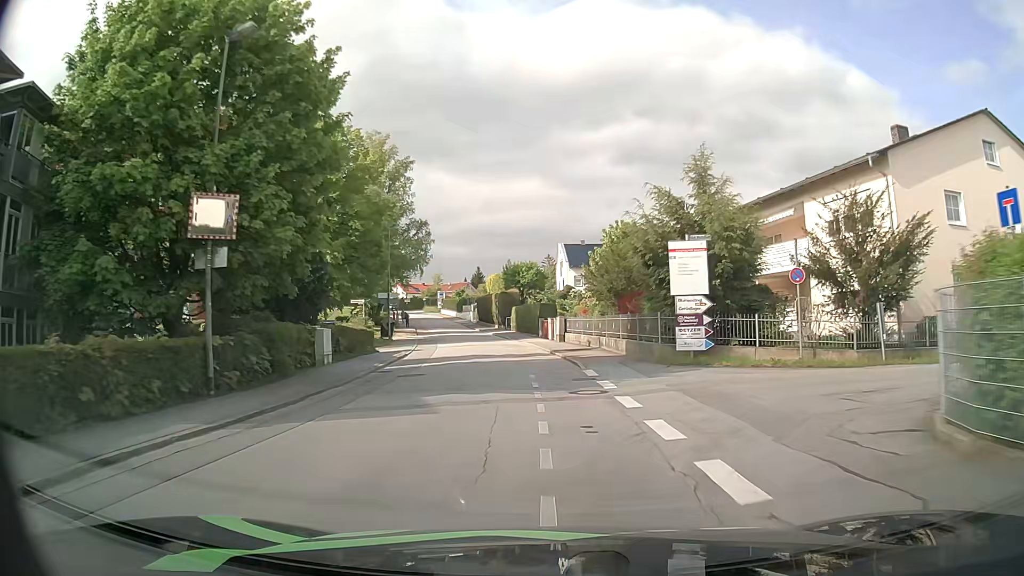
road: residential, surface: asphalt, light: Day
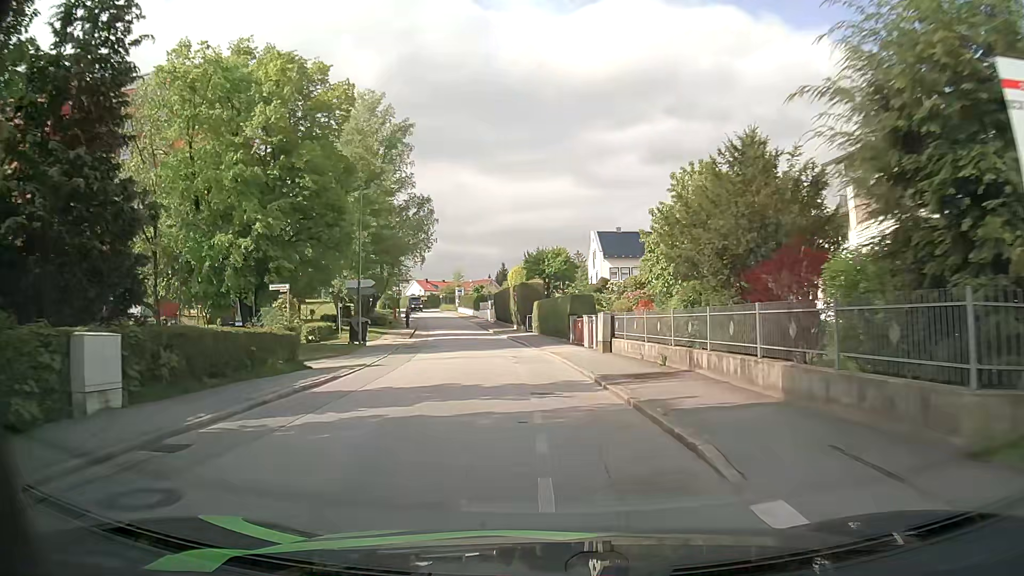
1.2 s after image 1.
(-0.2, +13.6) m; -2°
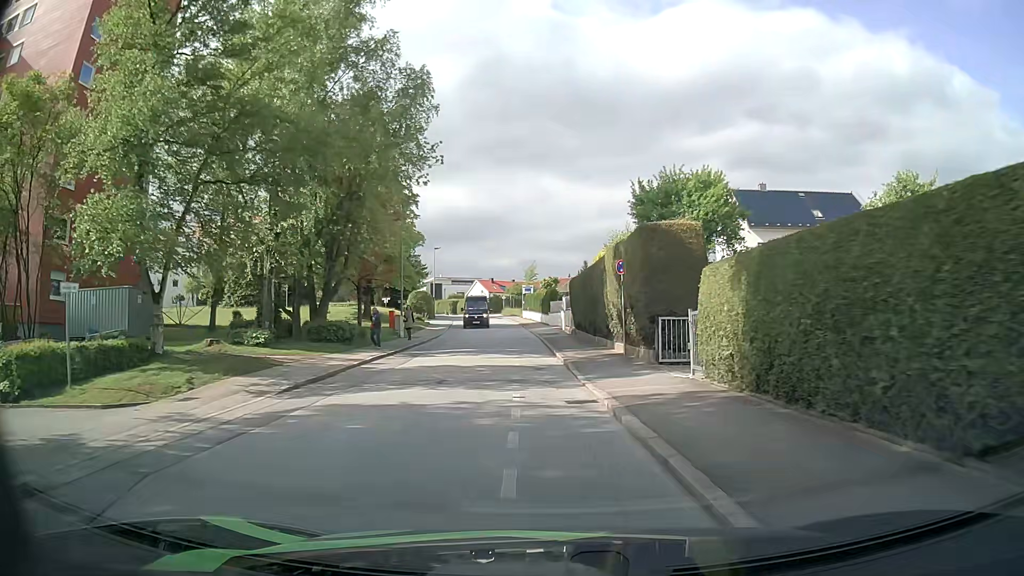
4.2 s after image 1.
(-1.9, +31.2) m; -7°
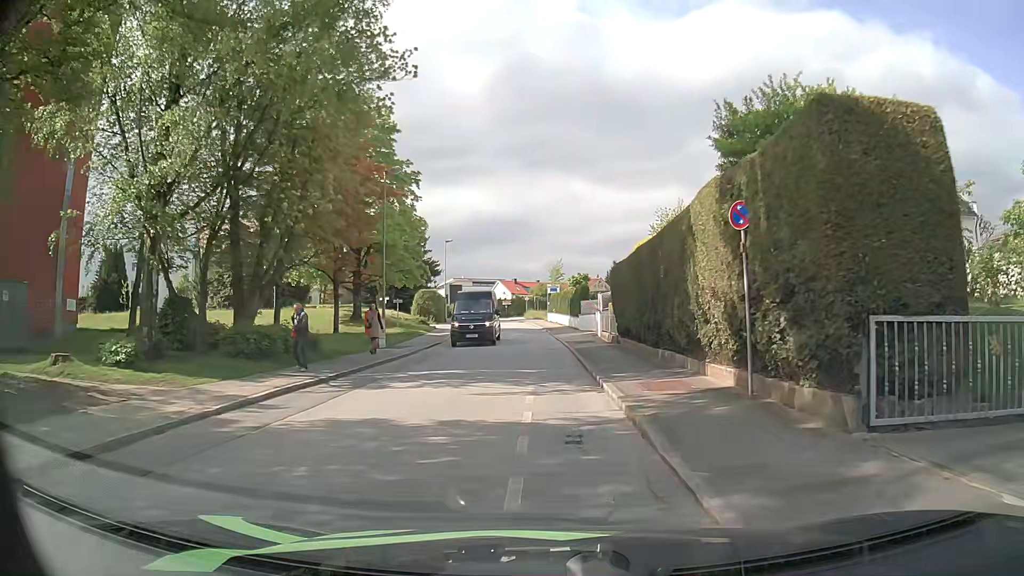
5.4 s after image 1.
(-0.2, +10.1) m; -2°
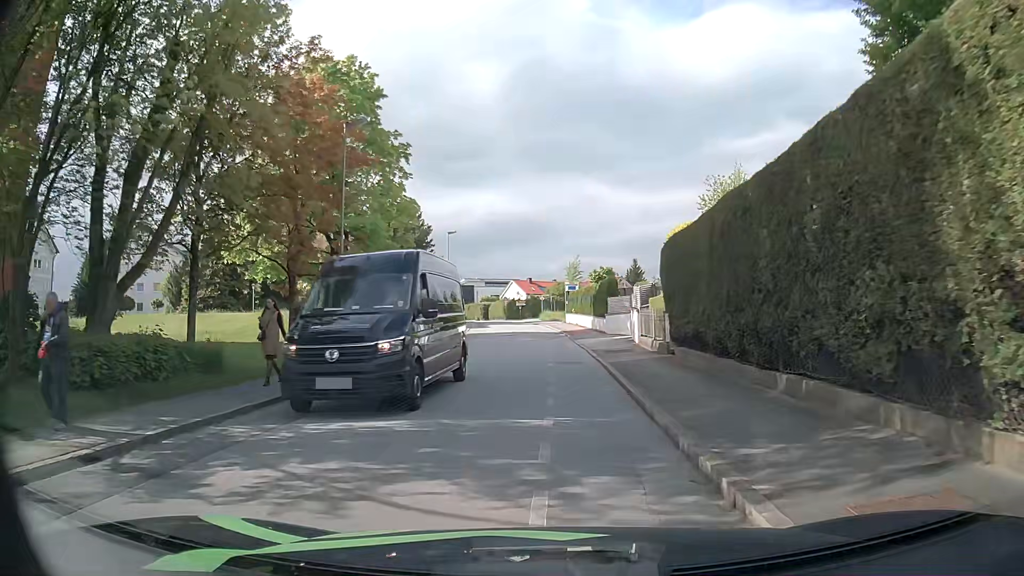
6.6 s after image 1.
(-0.1, +8.3) m; -2°
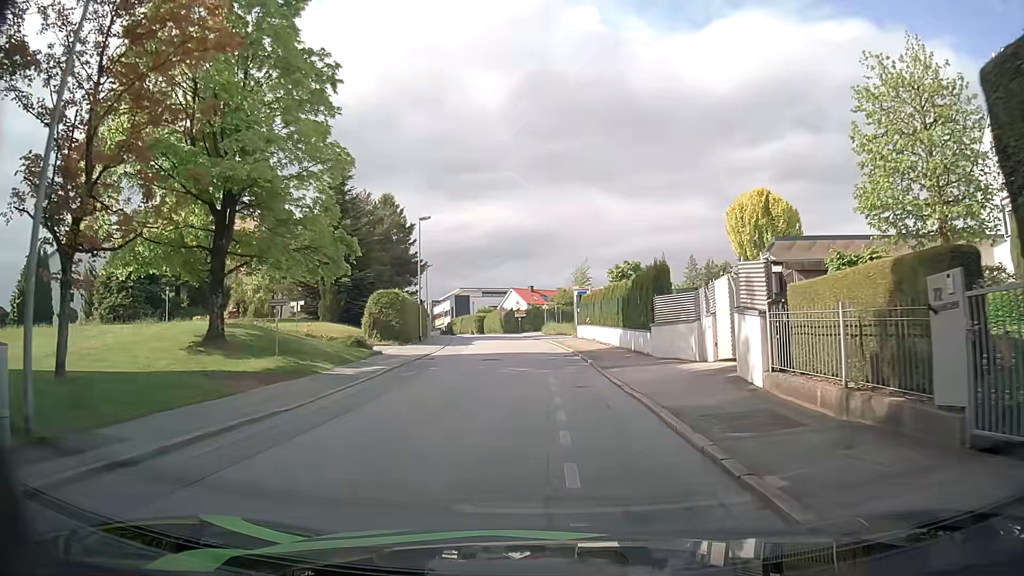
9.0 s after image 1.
(0.0, +14.8) m; +1°
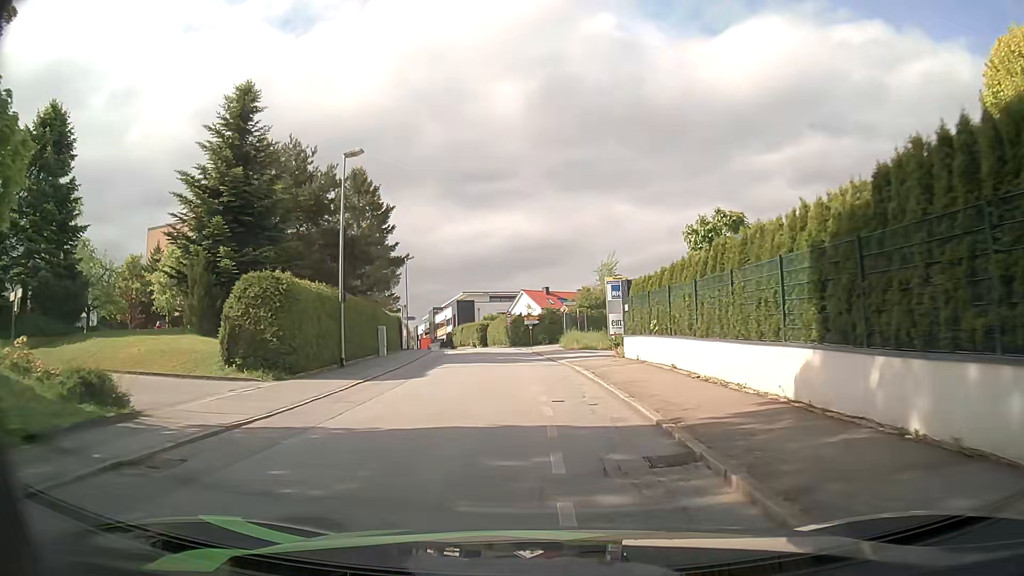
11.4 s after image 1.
(-0.3, +19.7) m; -2°
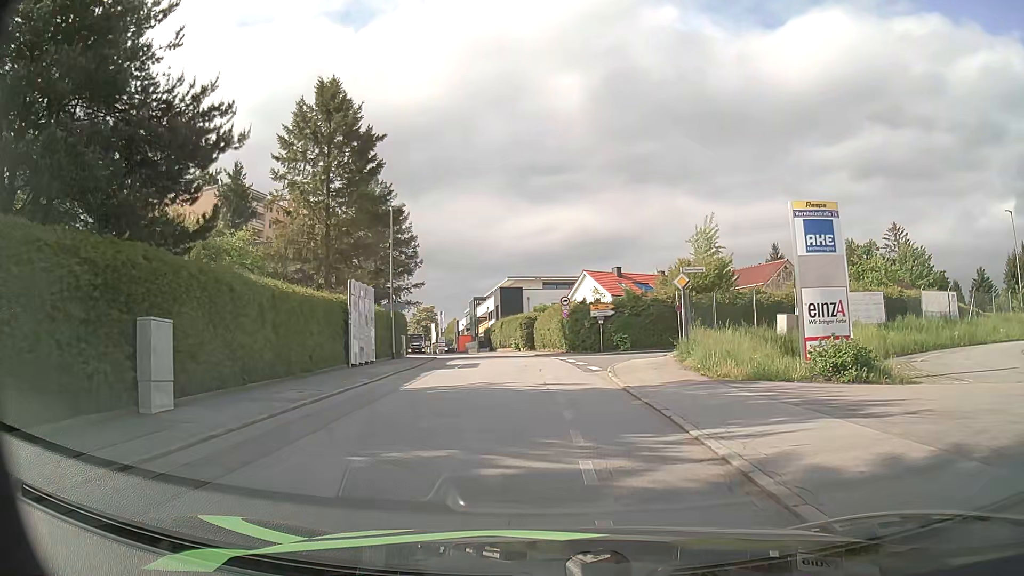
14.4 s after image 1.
(-1.2, +24.2) m; -5°
(0, +10) (0, +20) (+4, +29) (+12, +34) (+21, +38) (+30, +42) (+39, +48) (+47, +54) (+55, +60) (+63, +66) m
